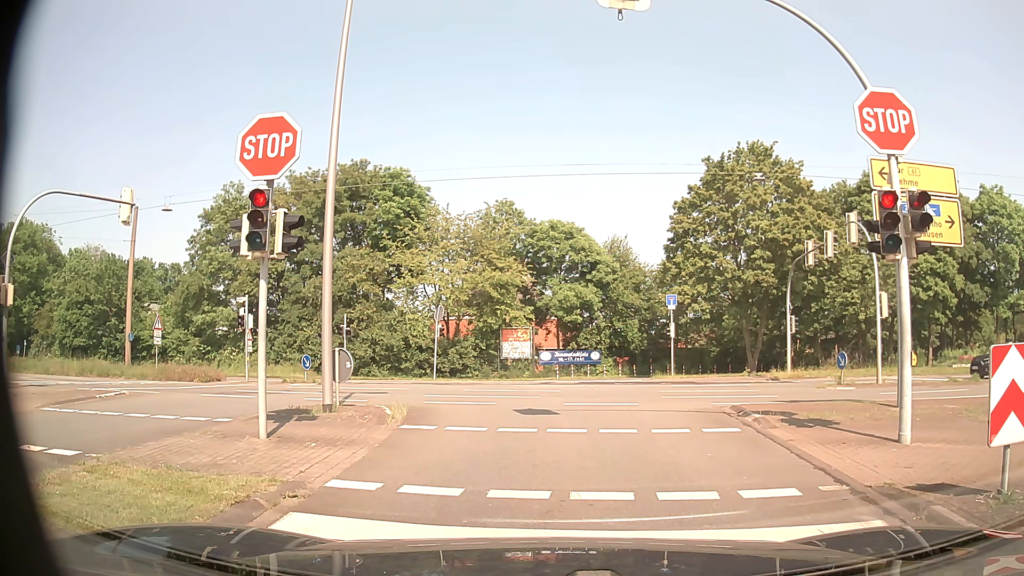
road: residential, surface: asphalt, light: Day
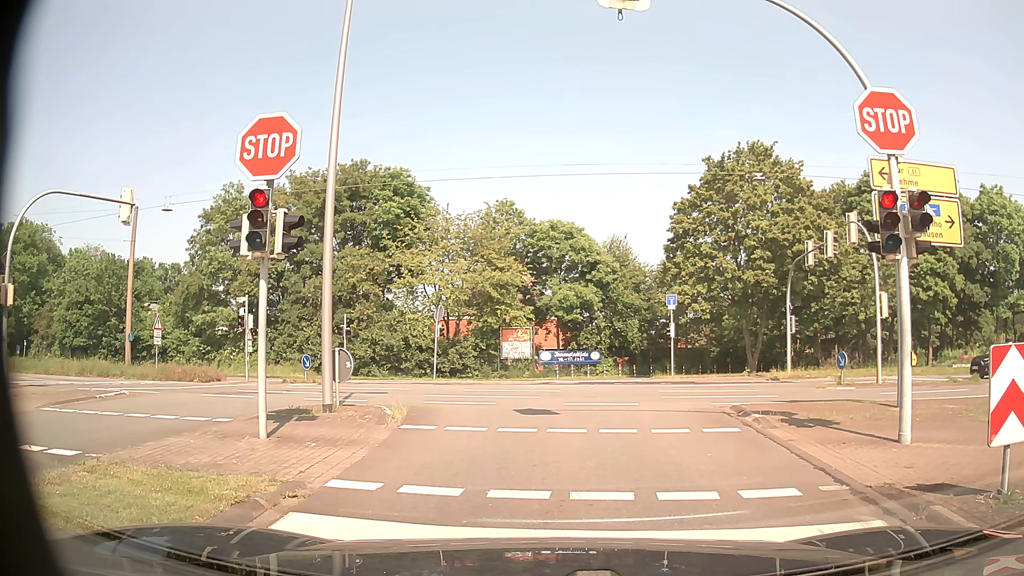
(0.0, 0.0) m; 0°
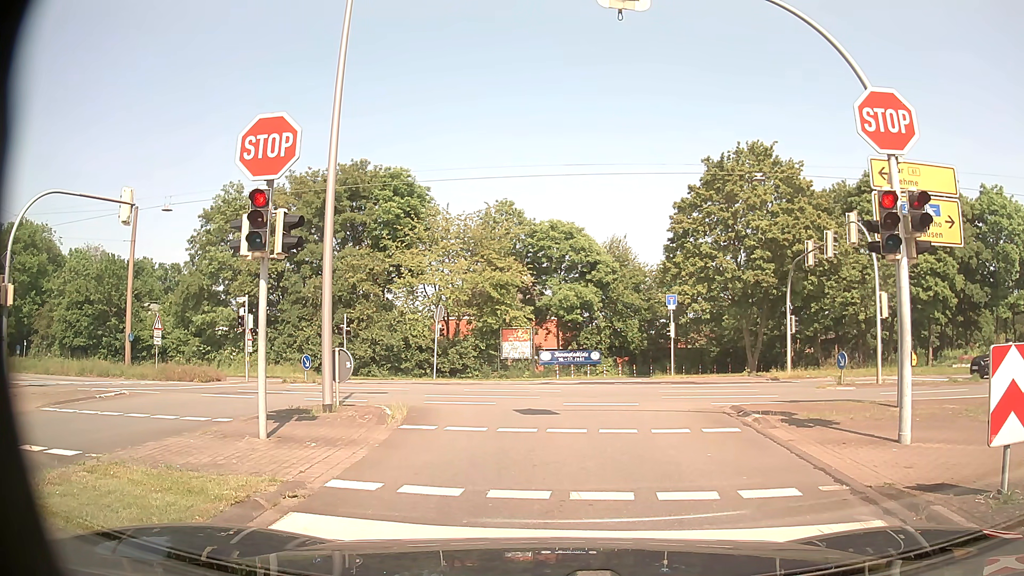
(0.0, 0.0) m; 0°
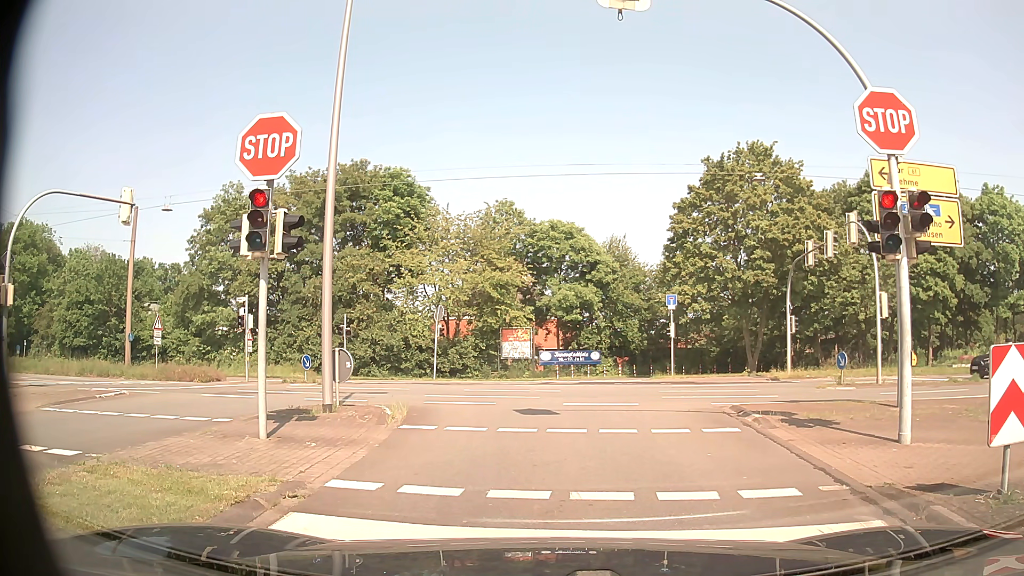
(0.0, 0.0) m; 0°
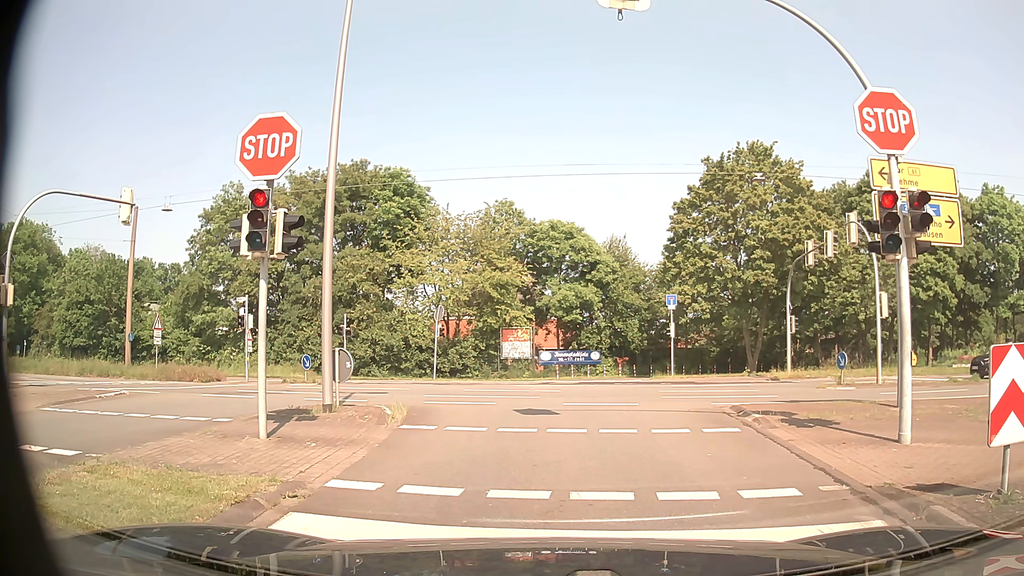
(0.0, 0.0) m; 0°
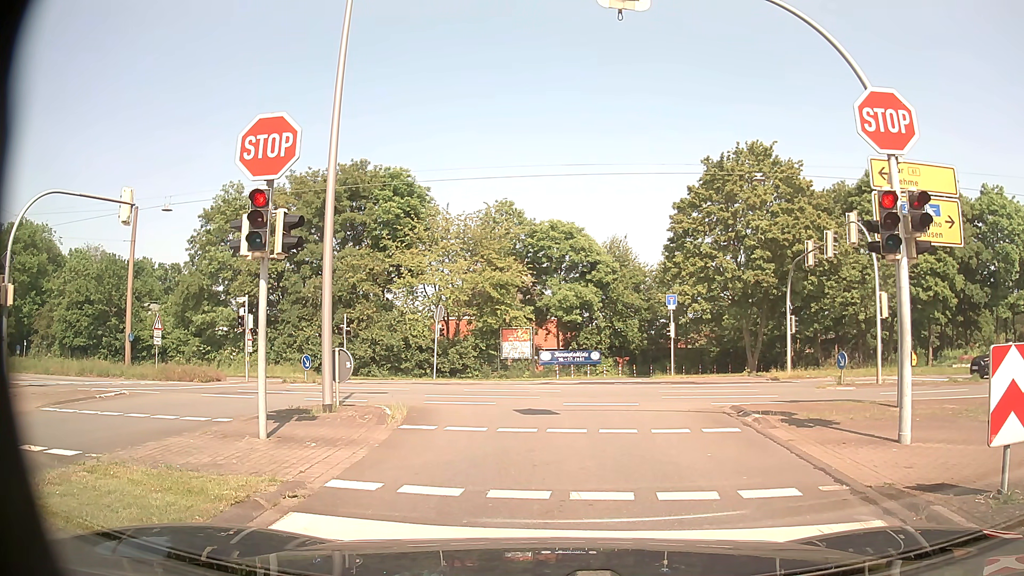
(0.0, 0.0) m; 0°
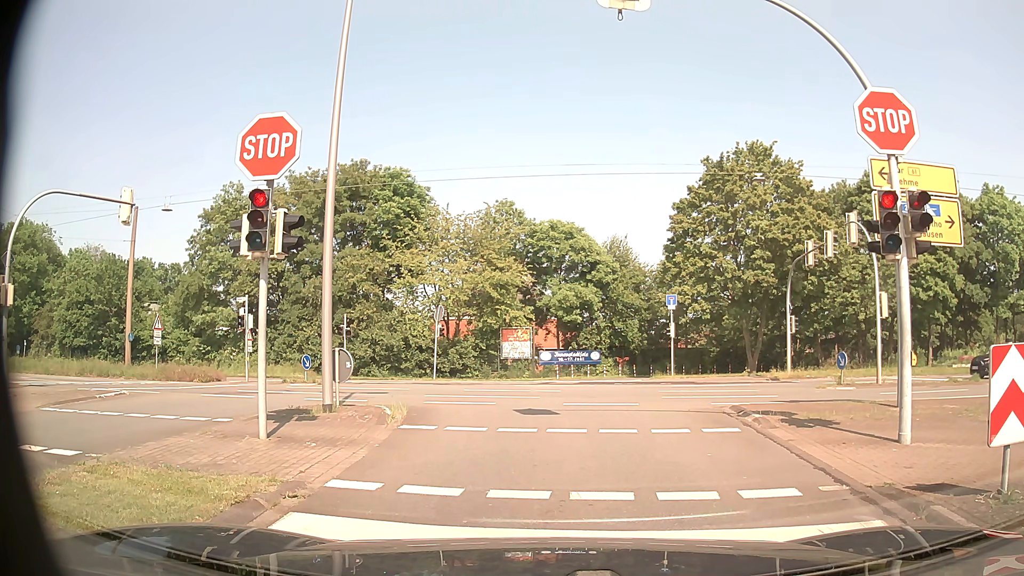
(0.0, 0.0) m; 0°
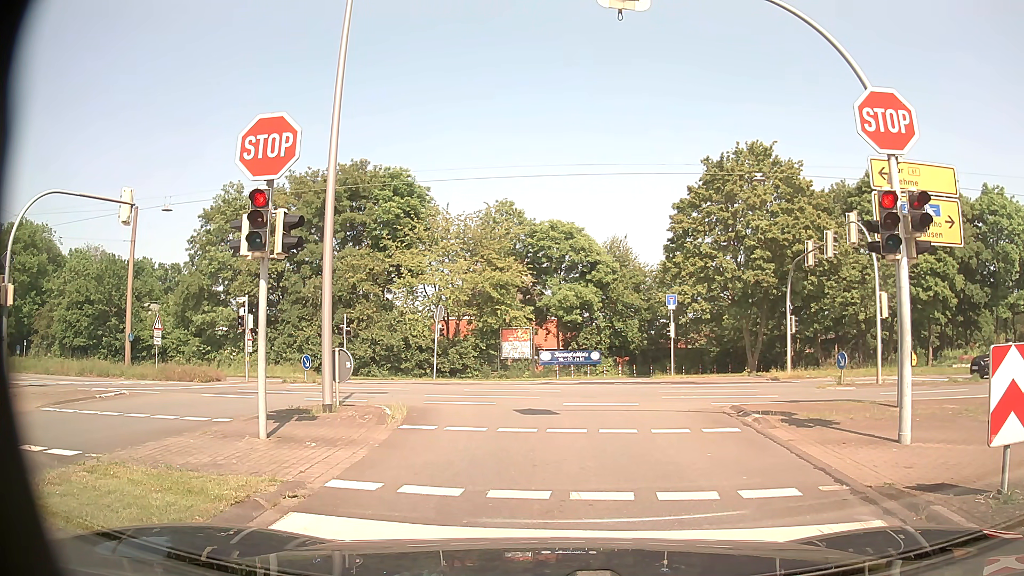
(0.0, 0.0) m; 0°
